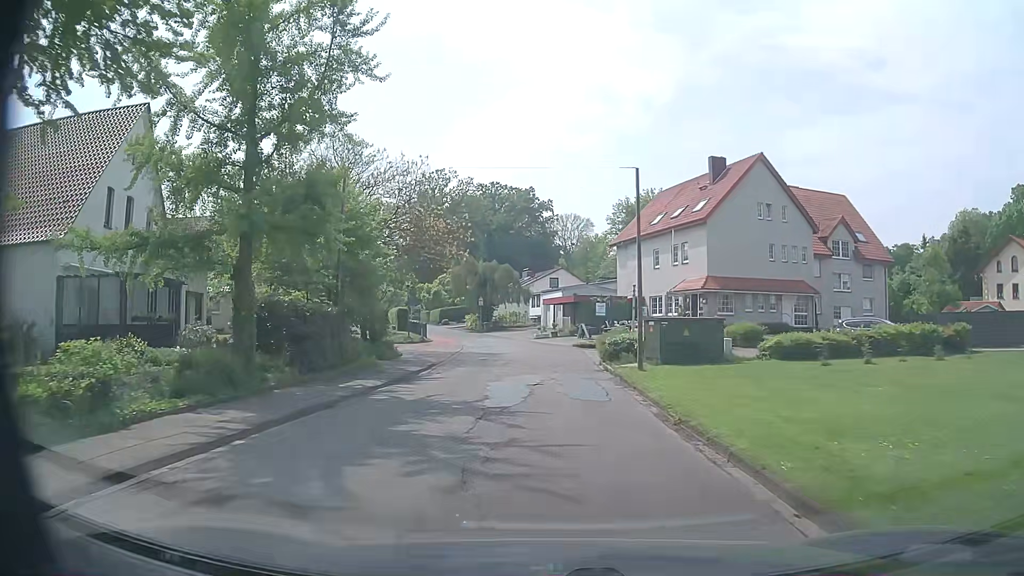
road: residential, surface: asphalt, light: Day
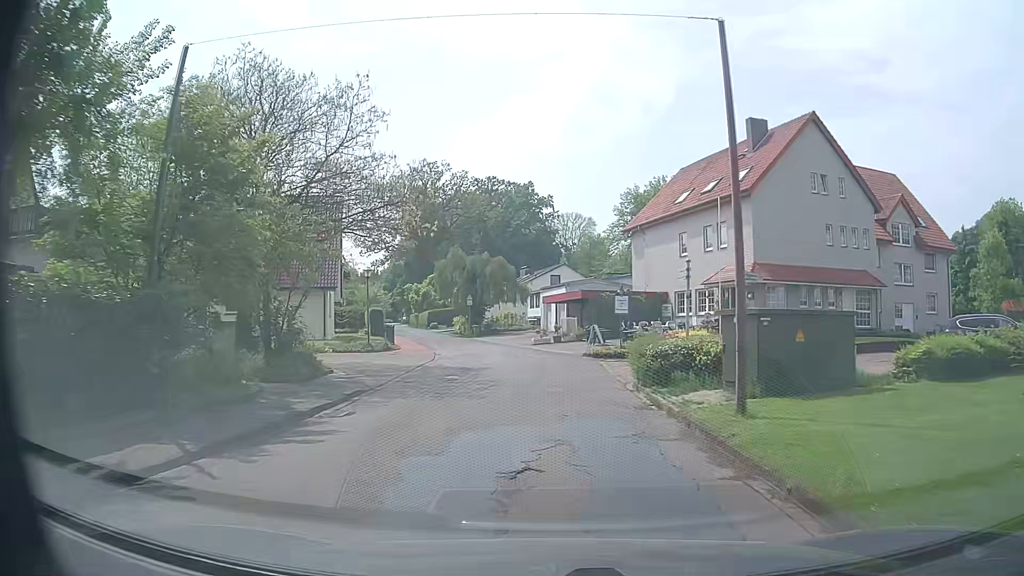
(0.0, +10.0) m; 0°
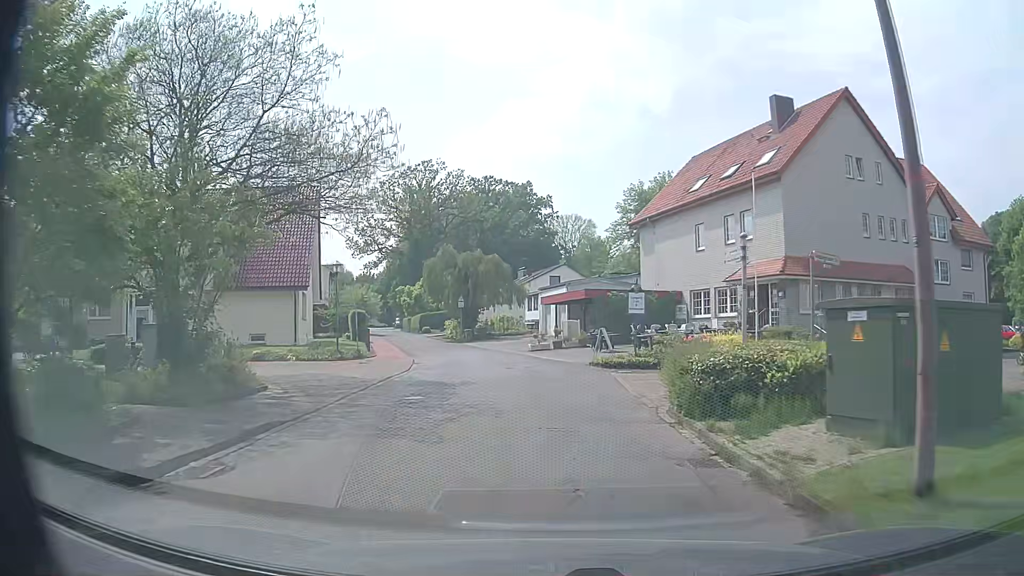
(0.0, +4.8) m; +1°
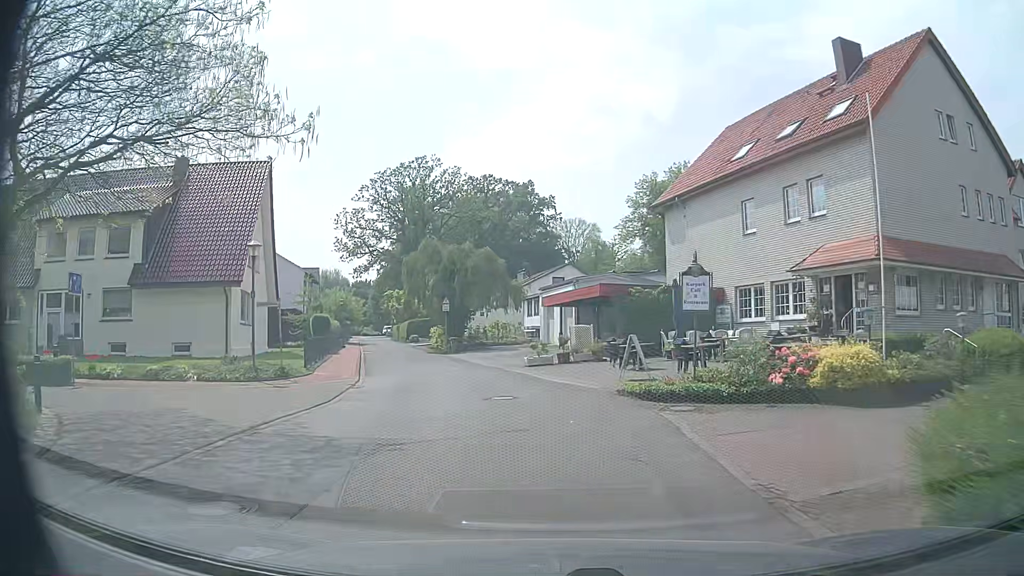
(-0.1, +8.5) m; 0°
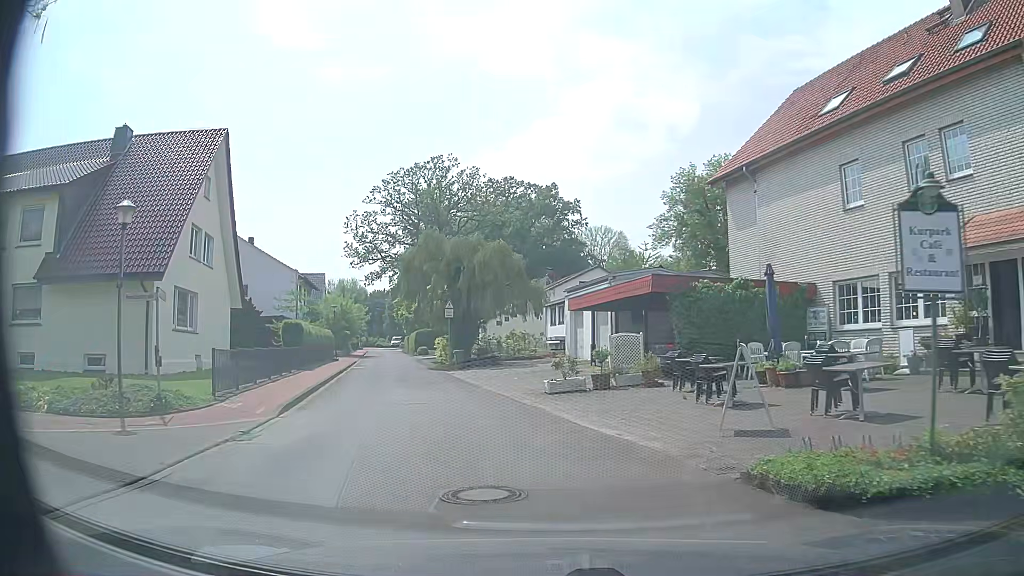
(-0.2, +8.2) m; -3°
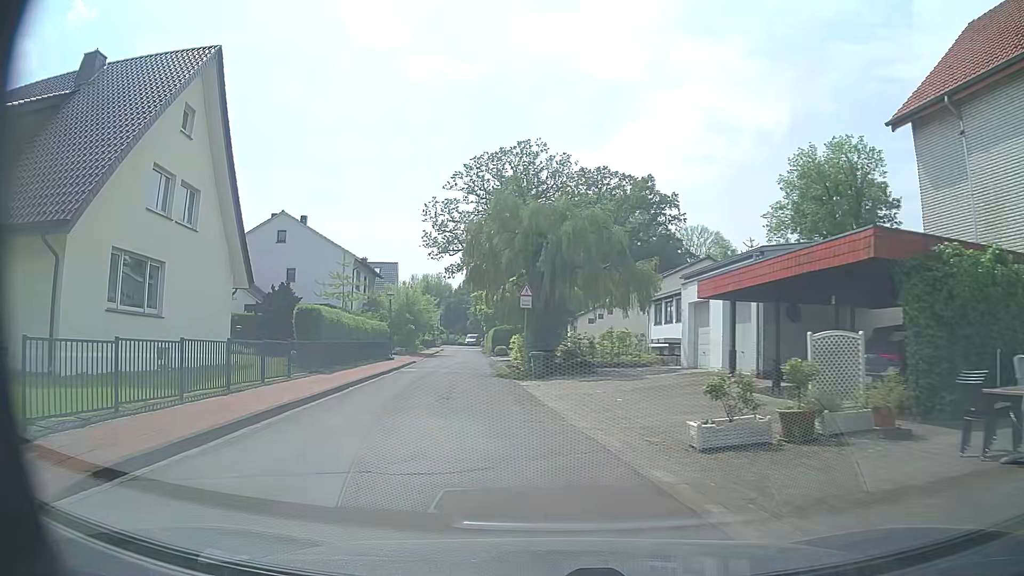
(-0.6, +8.8) m; -9°
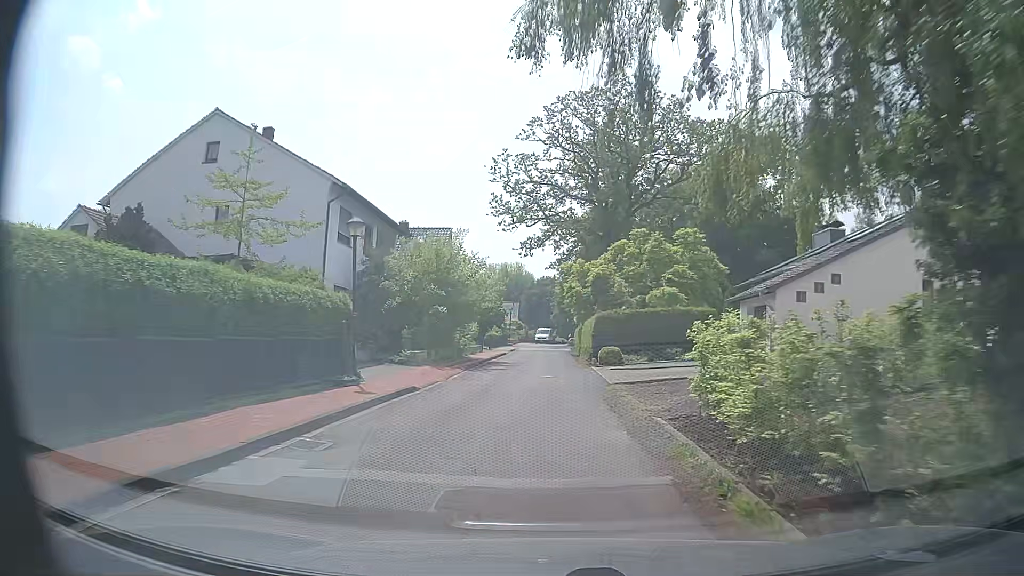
(-1.8, +24.7) m; -5°
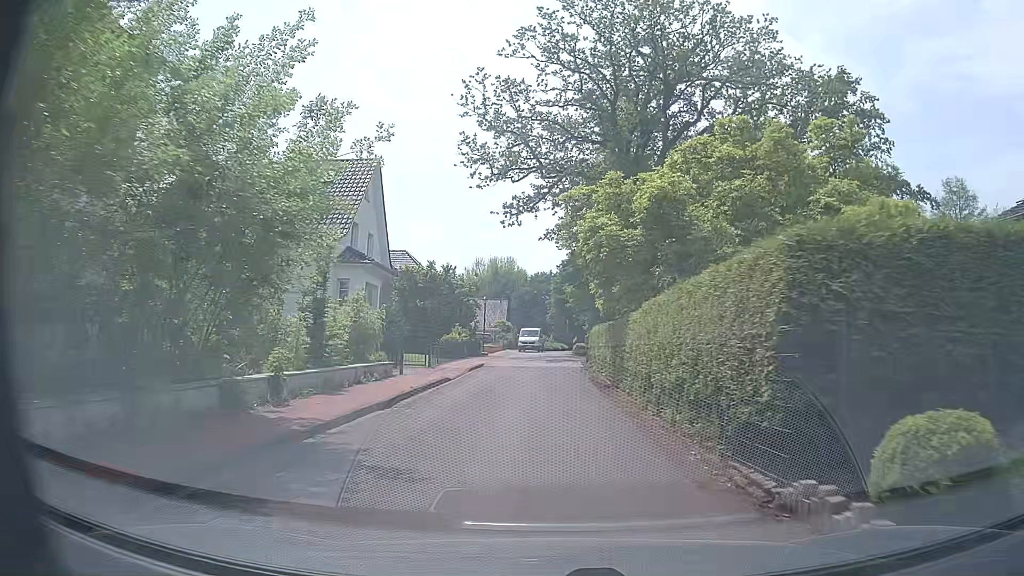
(0.0, +25.1) m; +1°
